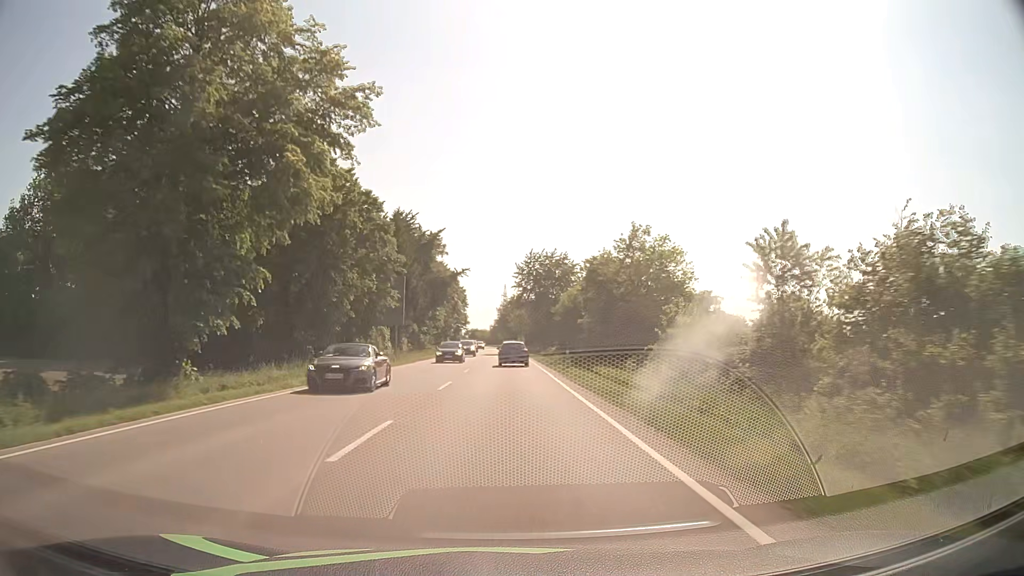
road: primary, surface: asphalt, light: Day
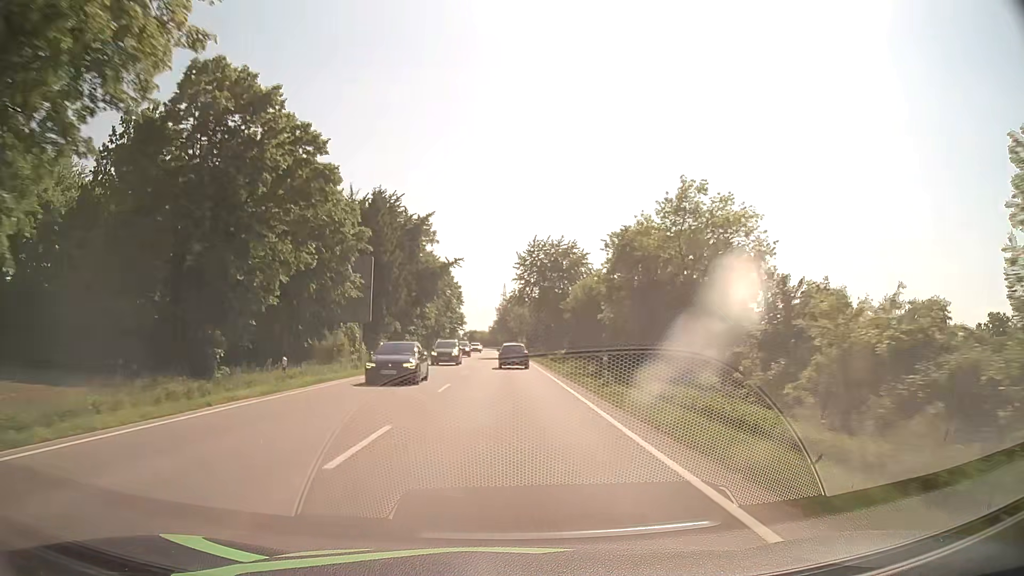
(0.0, +12.4) m; 0°
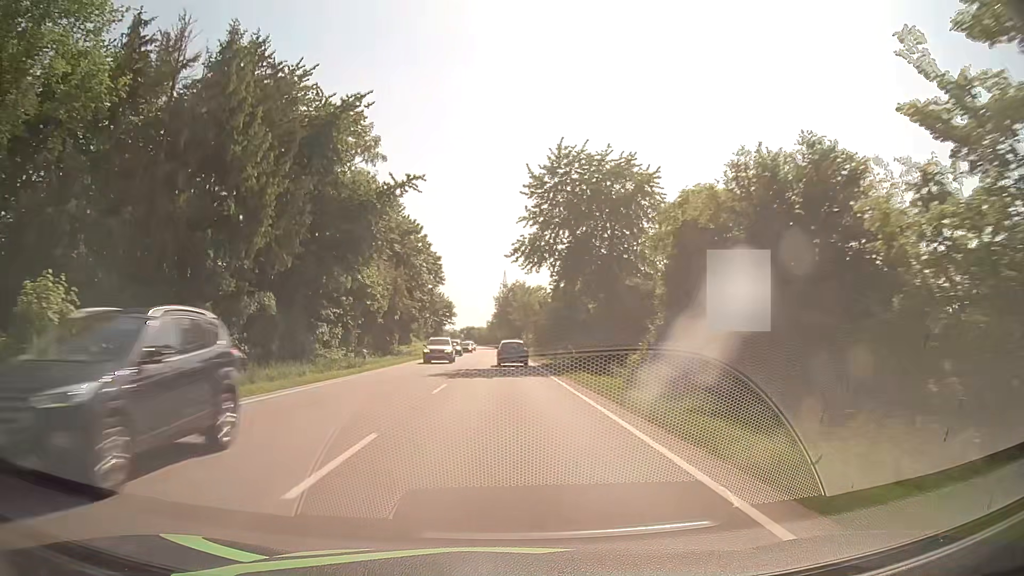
(+0.1, +37.0) m; 0°
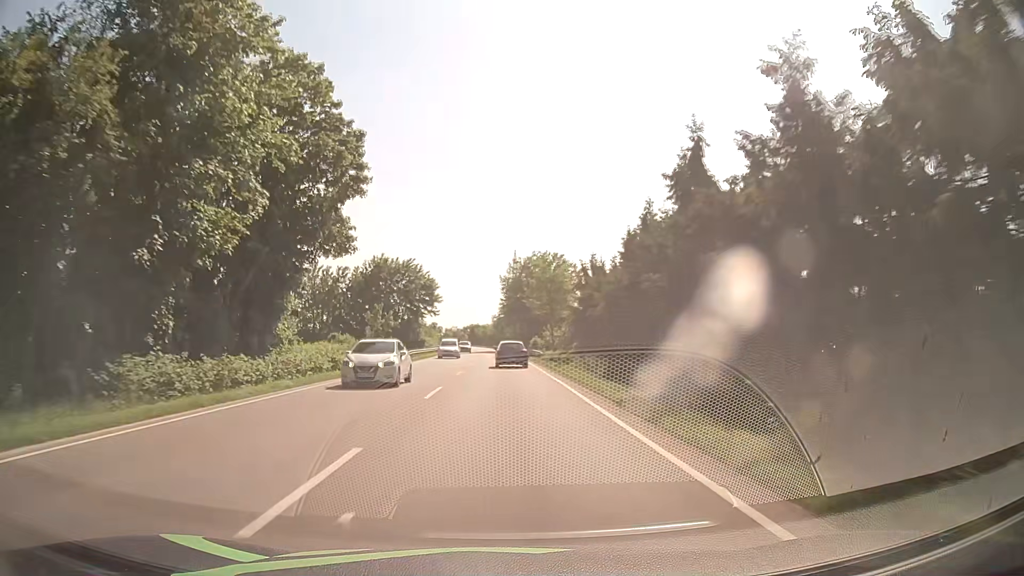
(-0.2, +48.7) m; -1°
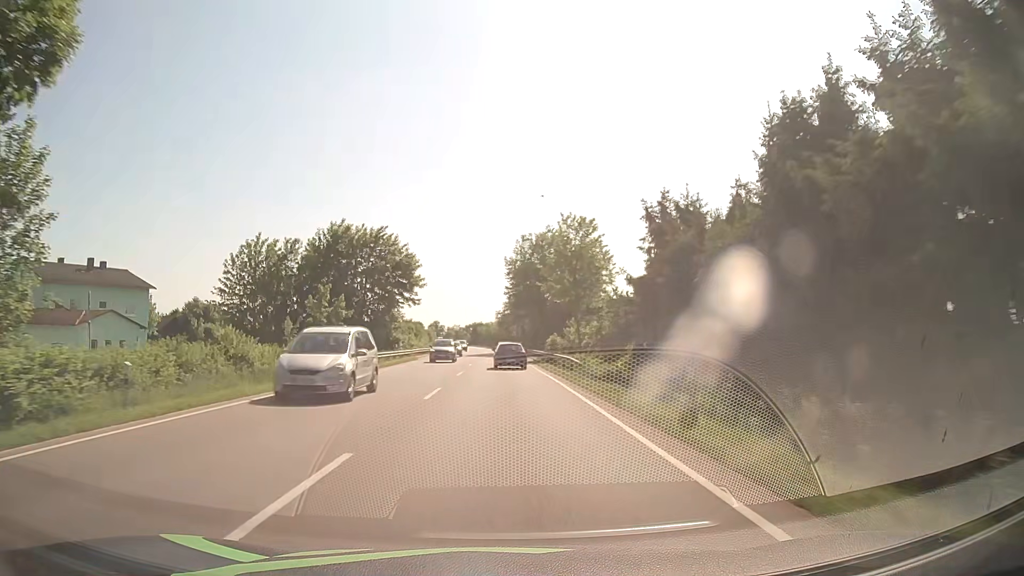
(-0.1, +24.0) m; -1°
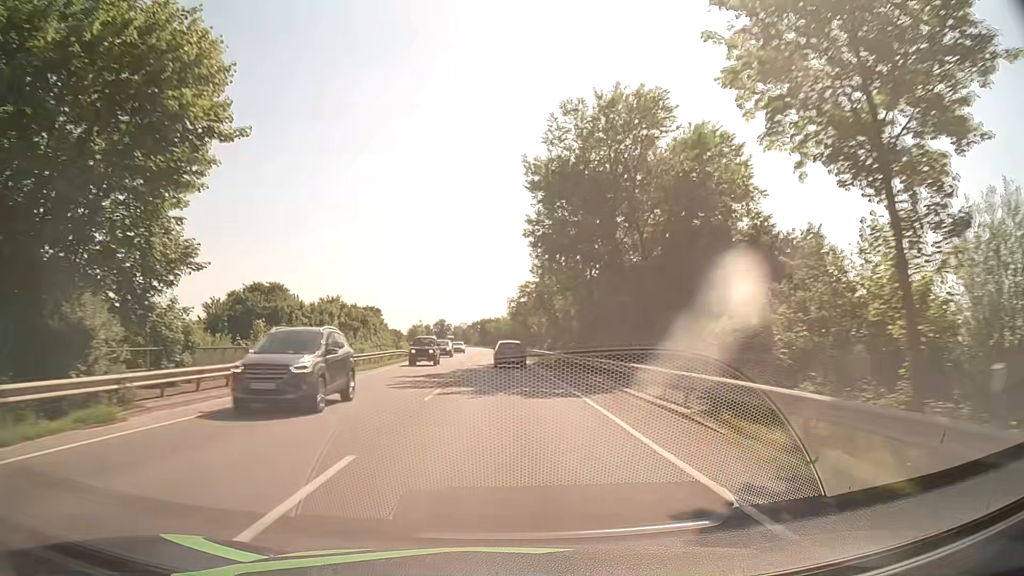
(-0.3, +47.6) m; -1°
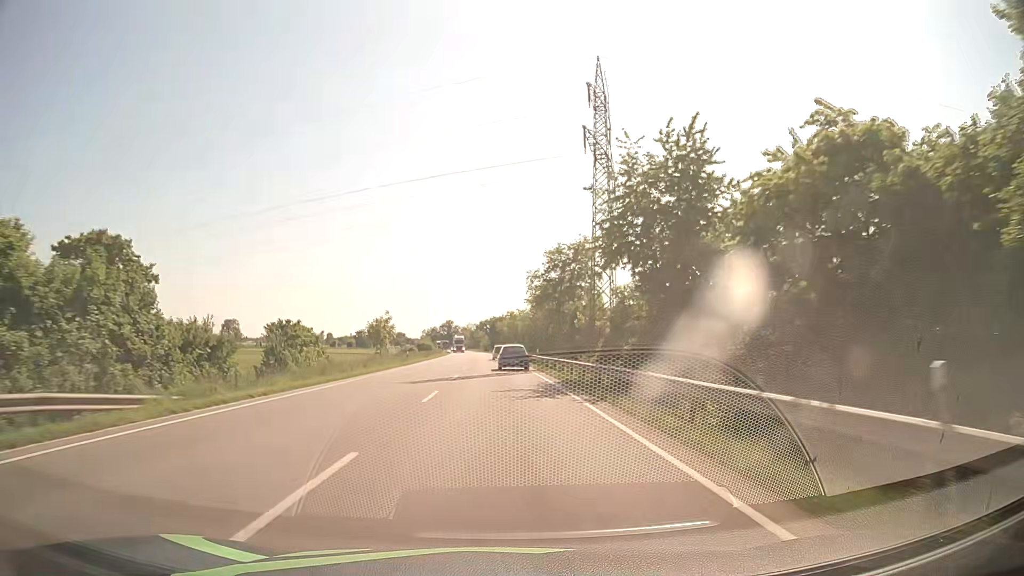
(-0.6, +47.4) m; -1°
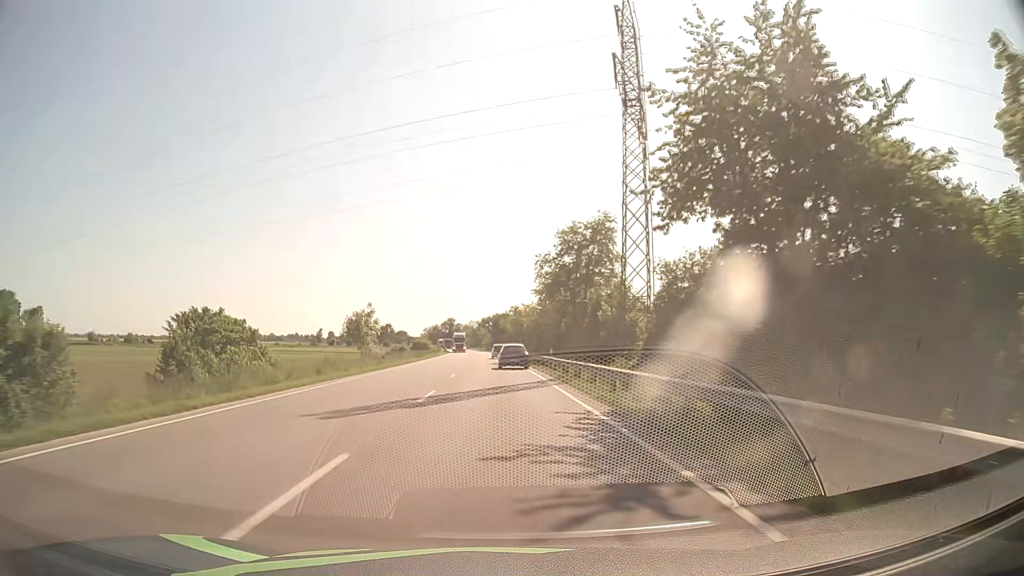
(-0.1, +12.0) m; -1°
(0, +10) (0, +20) (0, +30) (0, +40) (-1, +50) (-1, +60) (-1, +70) (-2, +80) (-2, +90) (-2, +100) m
